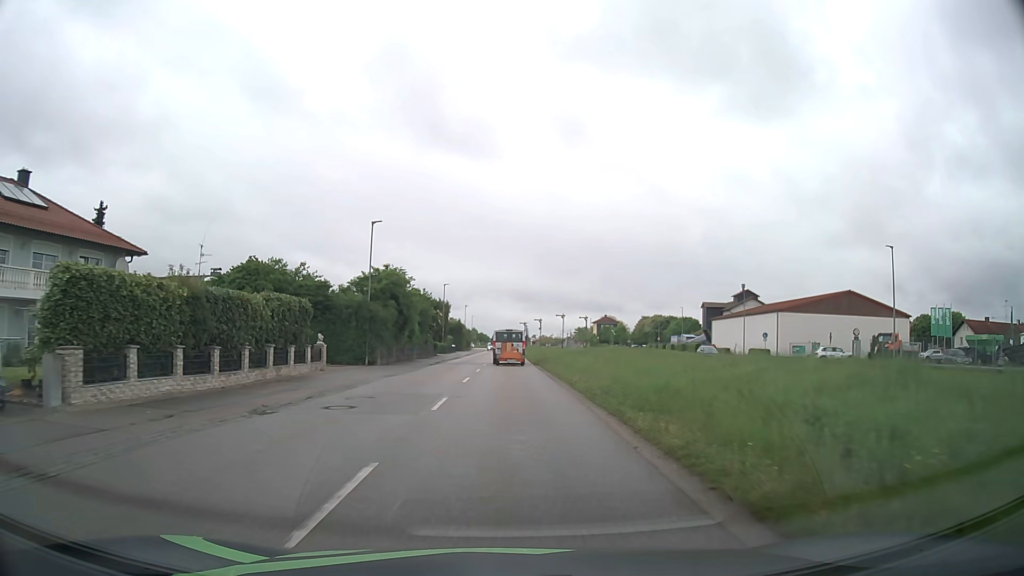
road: residential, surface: asphalt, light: Day
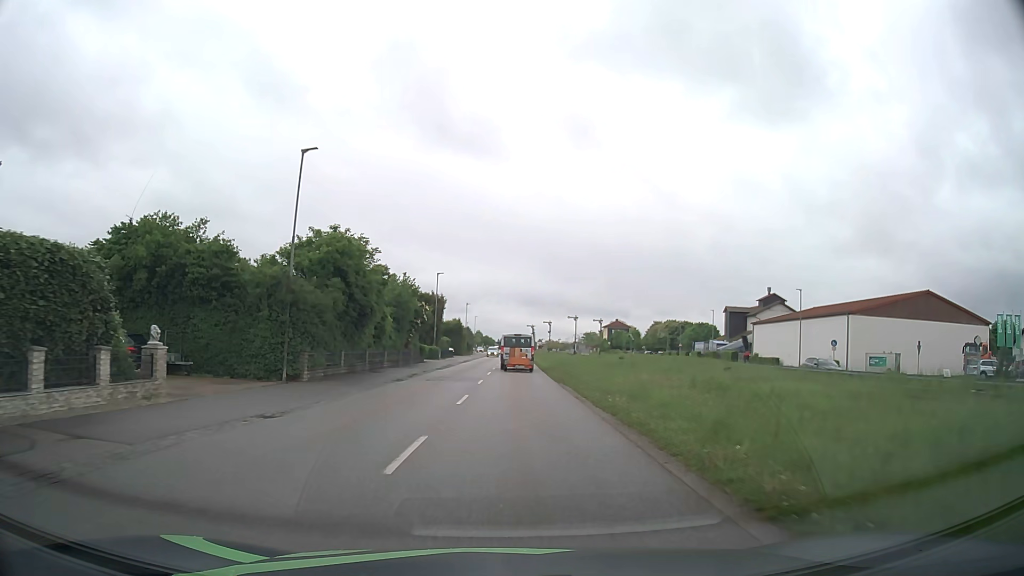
(-0.1, +15.2) m; -1°
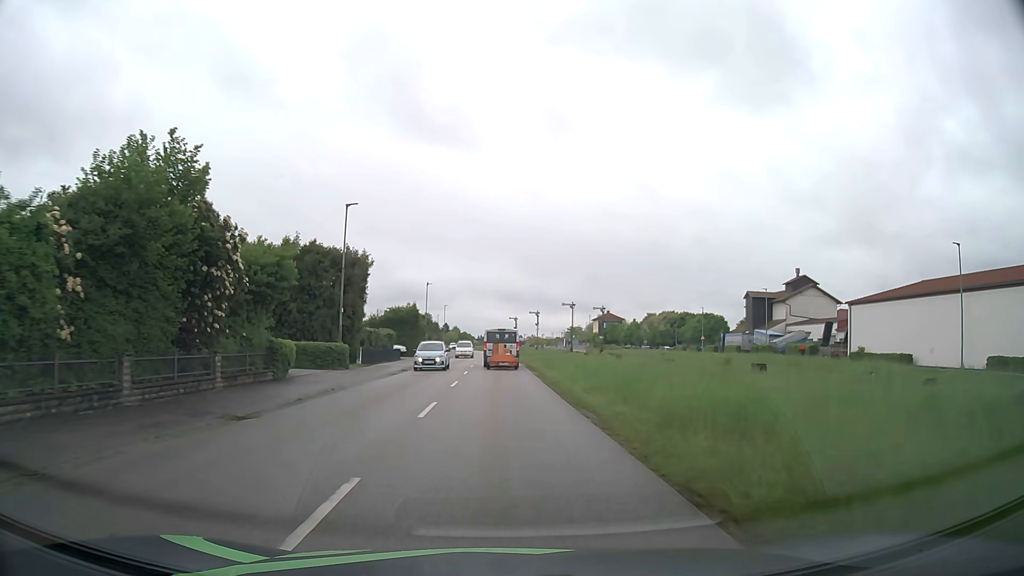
(+0.5, +30.6) m; +2°
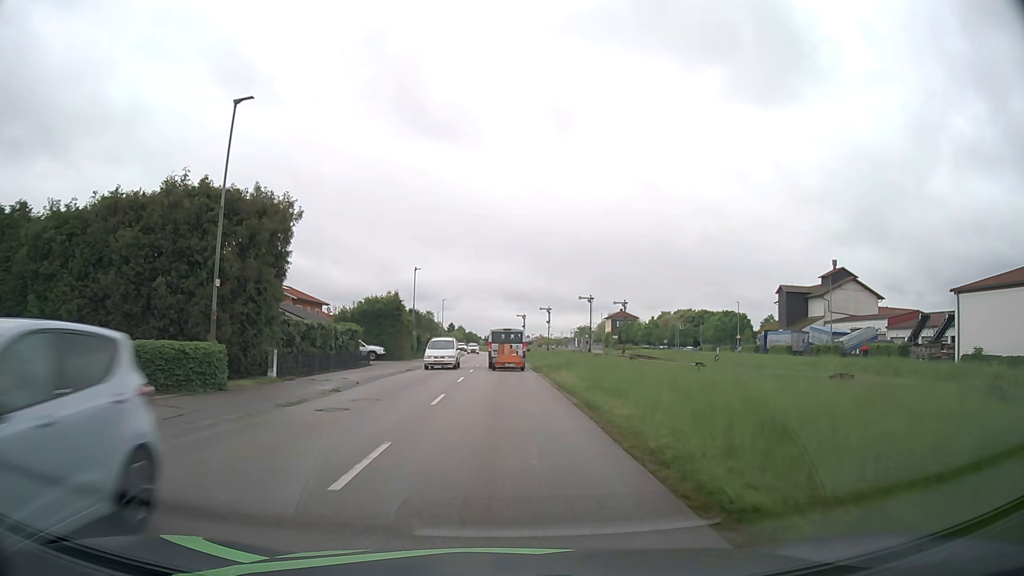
(-0.1, +15.5) m; -1°
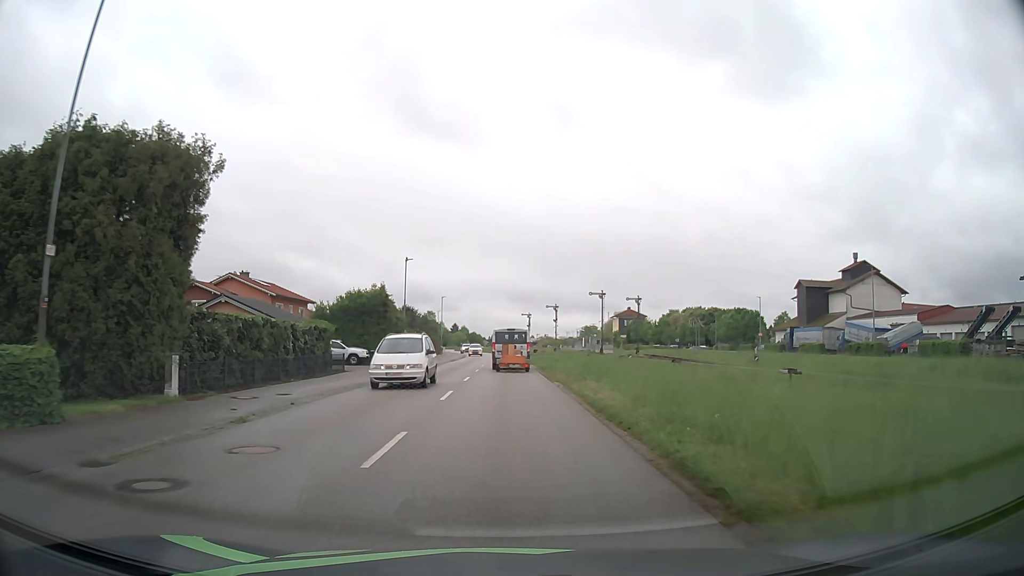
(0.0, +7.7) m; -1°
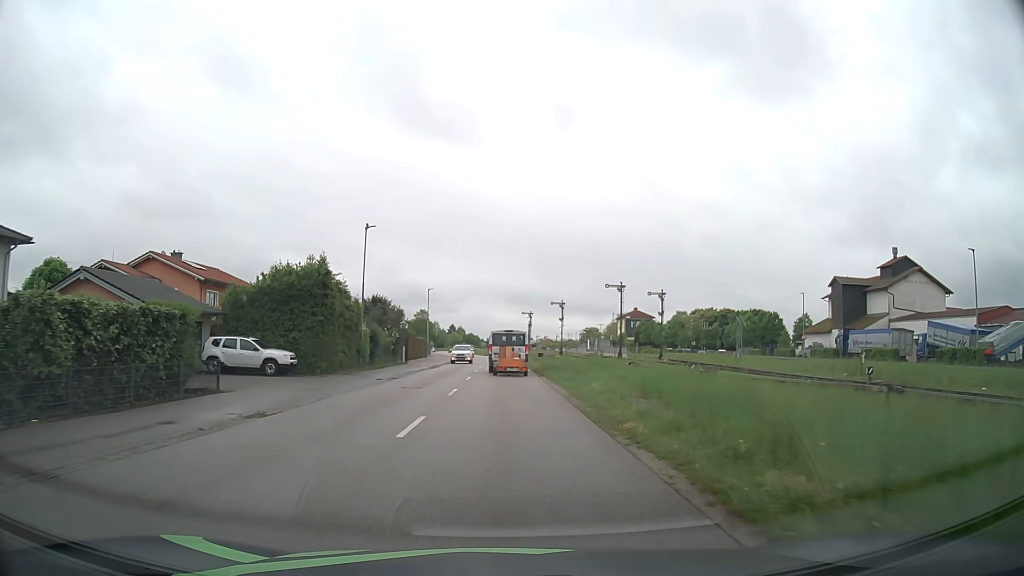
(0.0, +15.4) m; 0°
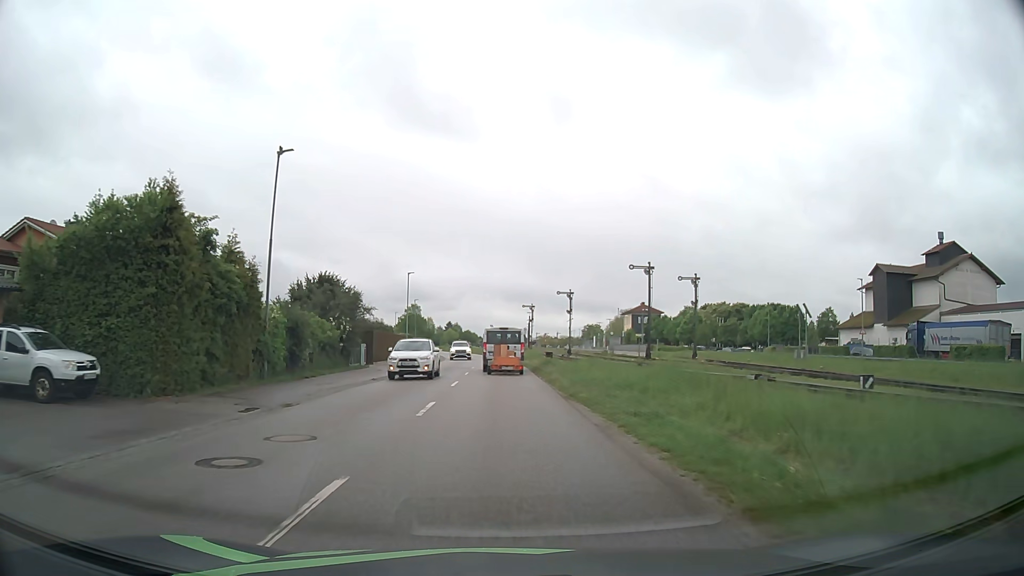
(0.0, +15.2) m; 0°
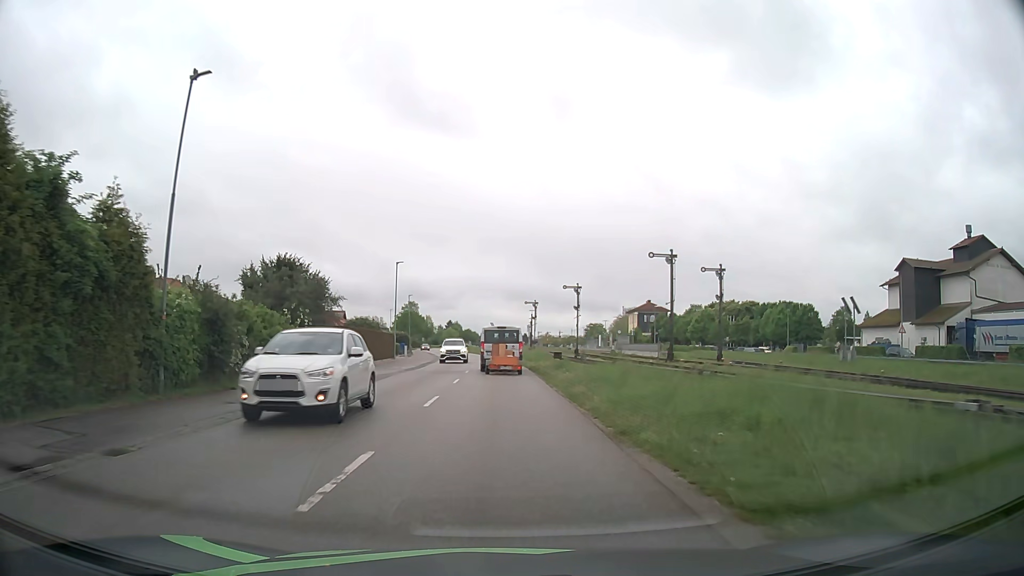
(0.0, +7.5) m; 0°
(0, +10) (0, +20) (0, +30) (0, +40) (-1, +50) (-1, +60) (-2, +70) (-3, +80) (-4, +90) (-6, +100) m
